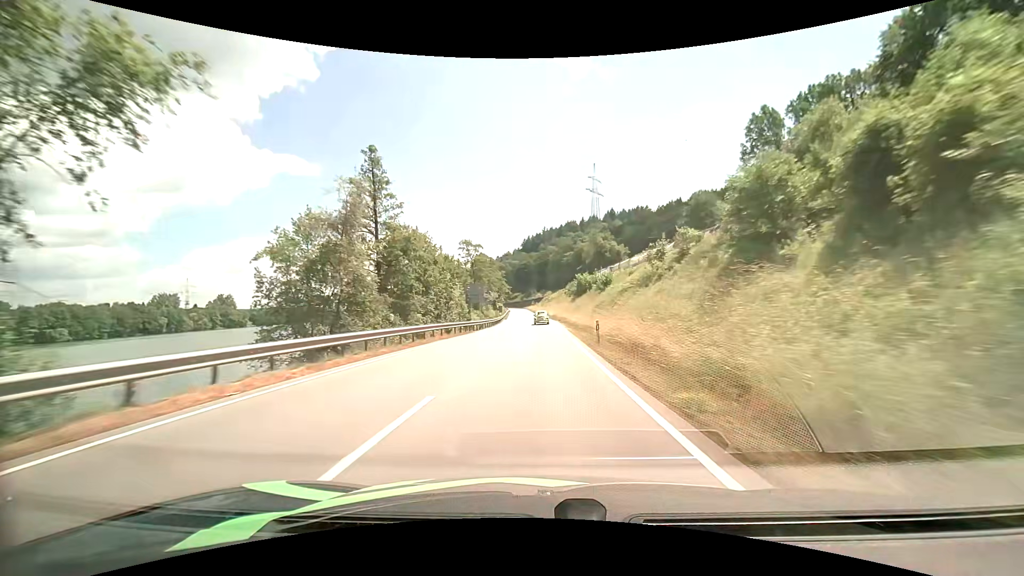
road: primary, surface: asphalt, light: Day
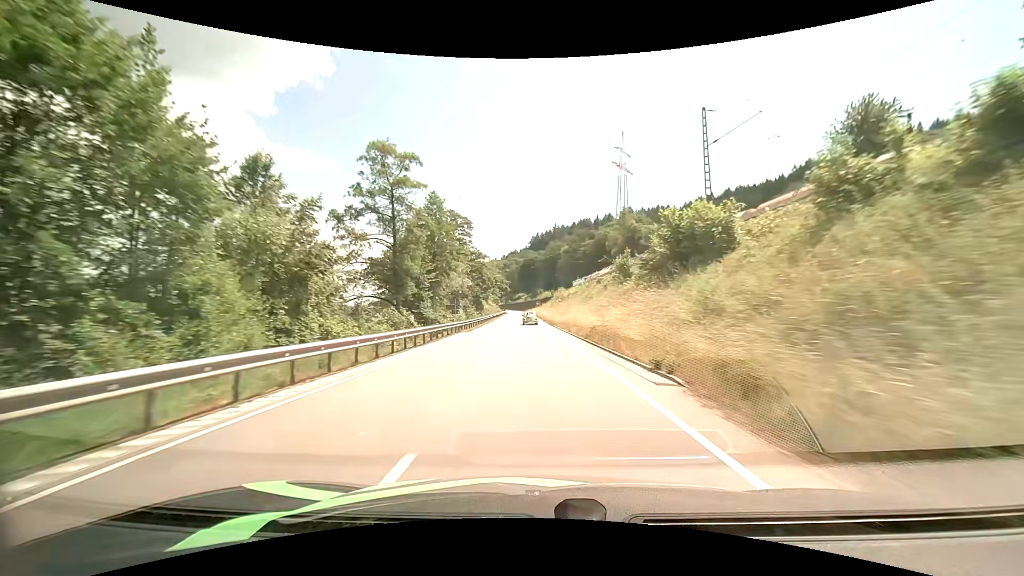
(+0.2, +51.1) m; -1°
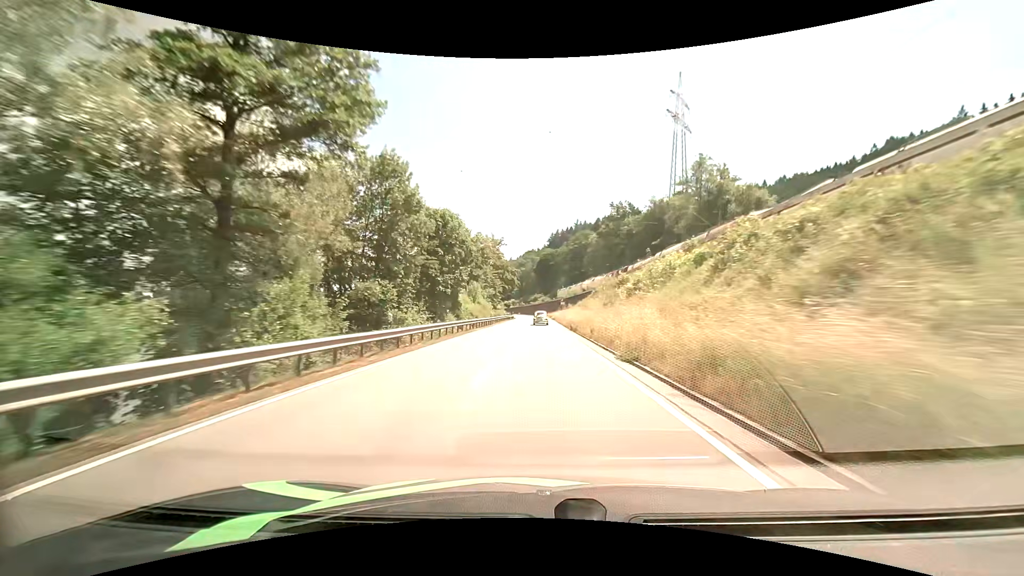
(-1.2, +51.9) m; -2°
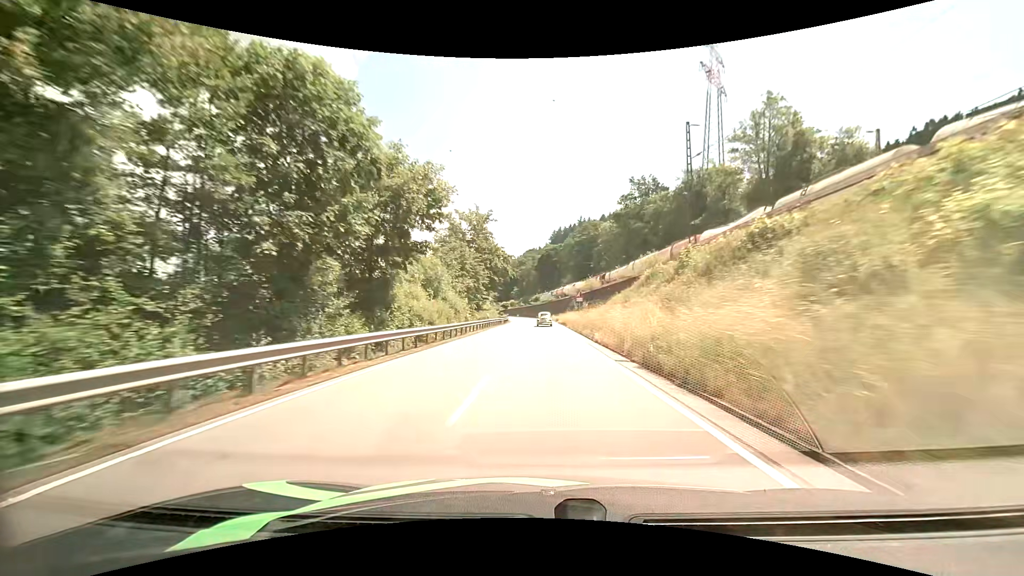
(-0.1, +26.3) m; 0°
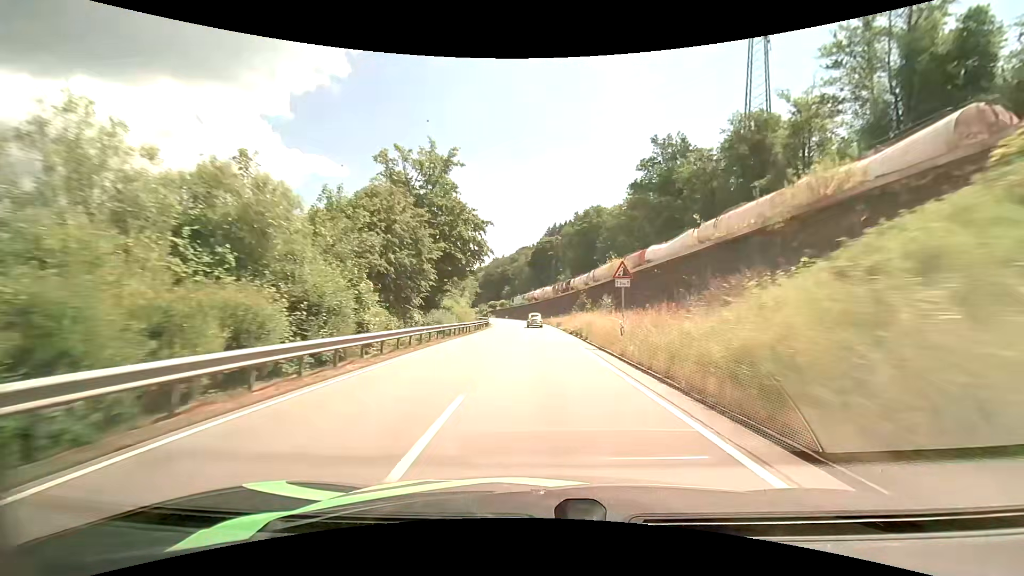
(+0.1, +25.9) m; 0°
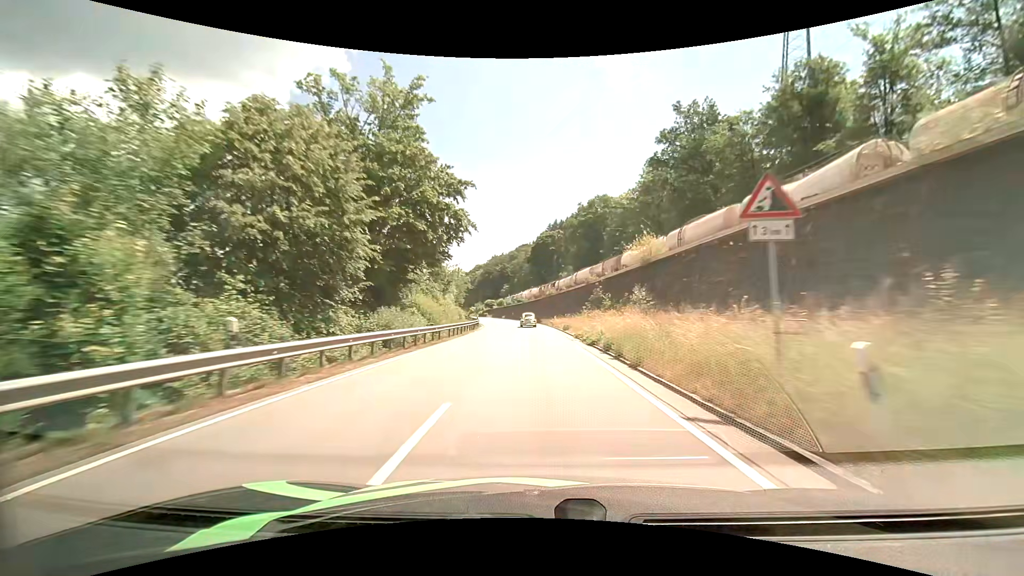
(+0.1, +12.7) m; 0°
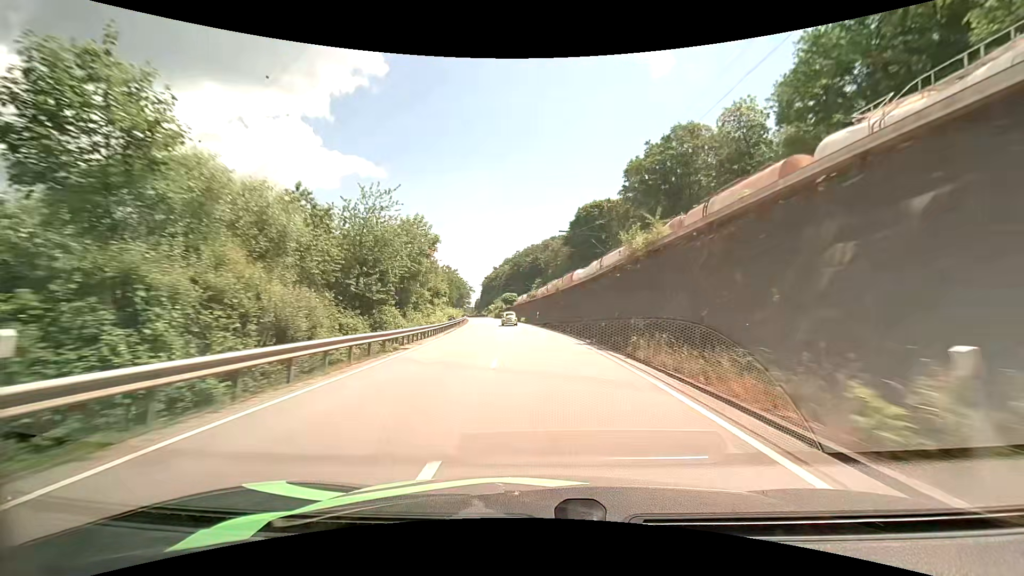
(-1.0, +50.5) m; -4°
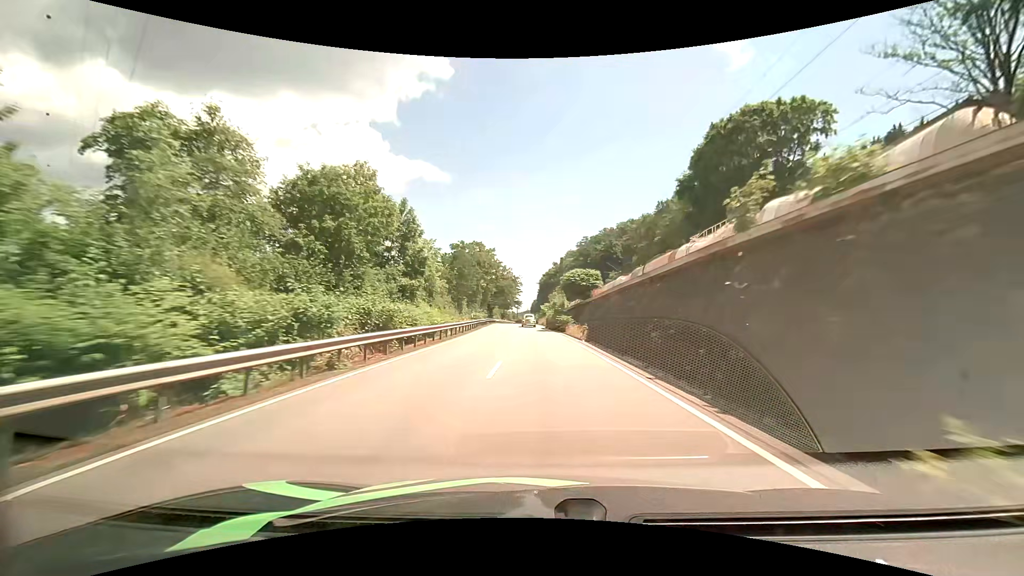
(-4.1, +61.3) m; -7°
(0, +10) (0, +20) (0, +30) (-1, +40) (-1, +50) (-1, +60) (-2, +70) (-2, +80) (-2, +90) (-2, +100) m
